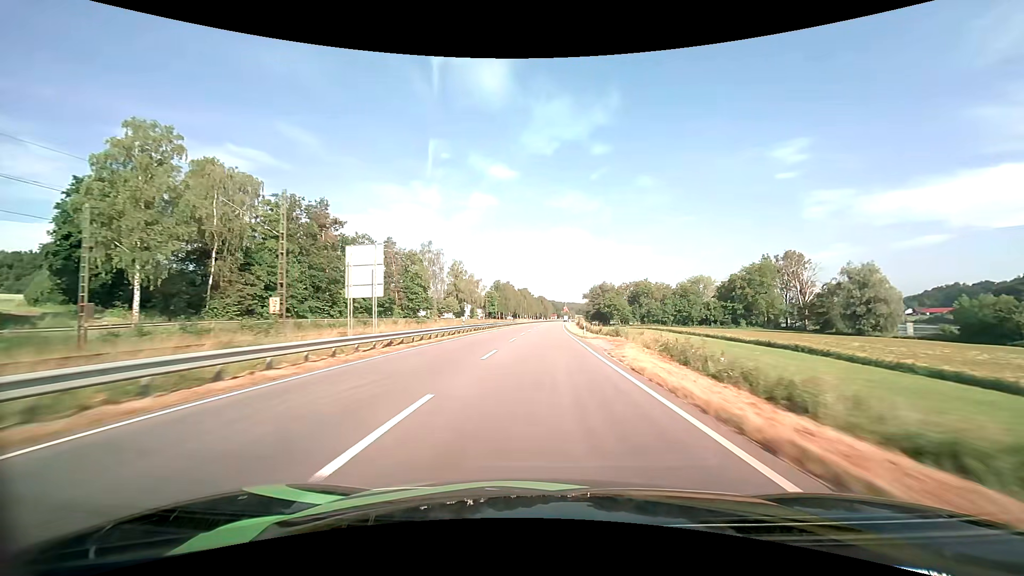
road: primary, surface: asphalt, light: Day
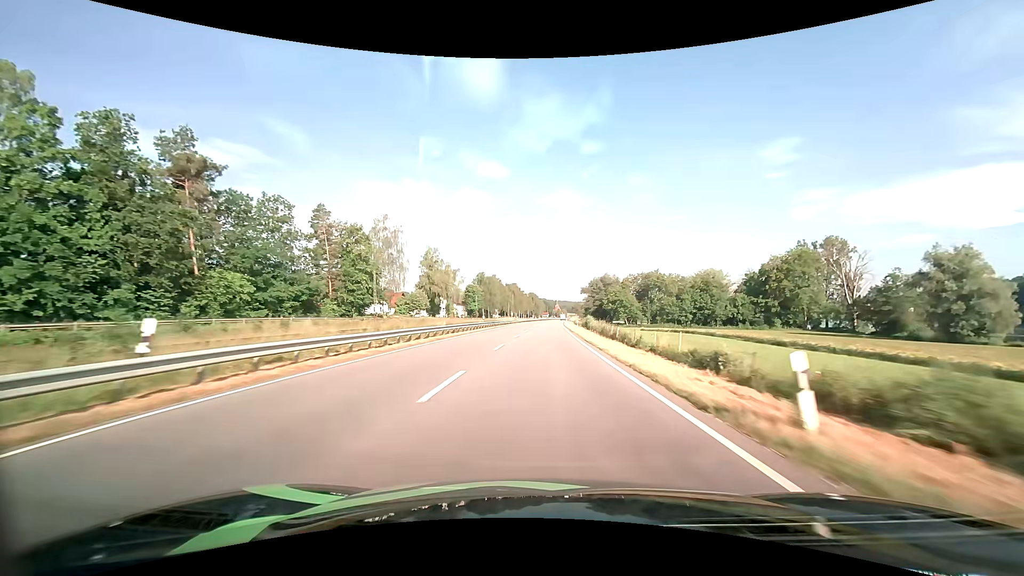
(+0.3, +32.5) m; +1°
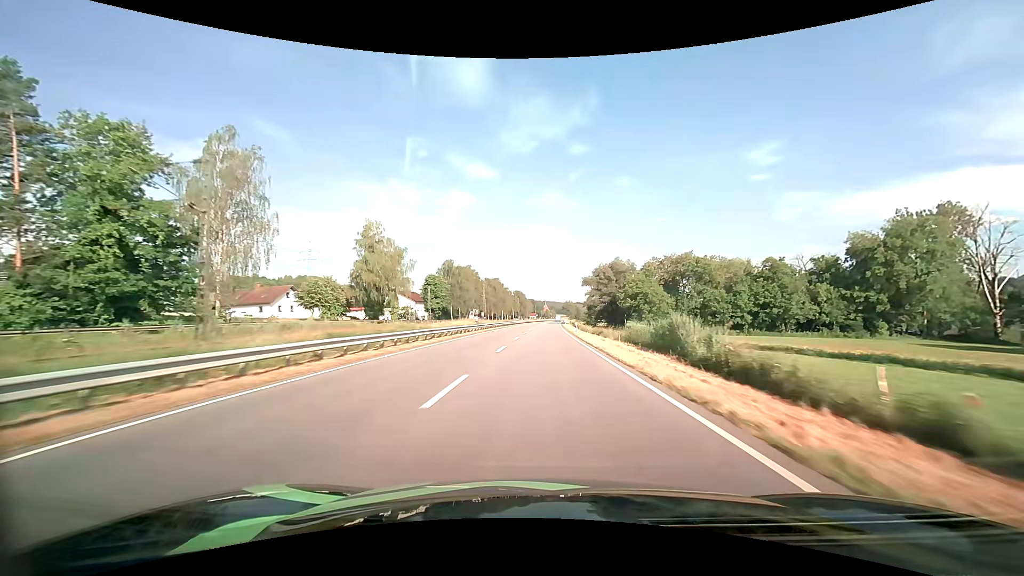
(+0.6, +48.8) m; +1°
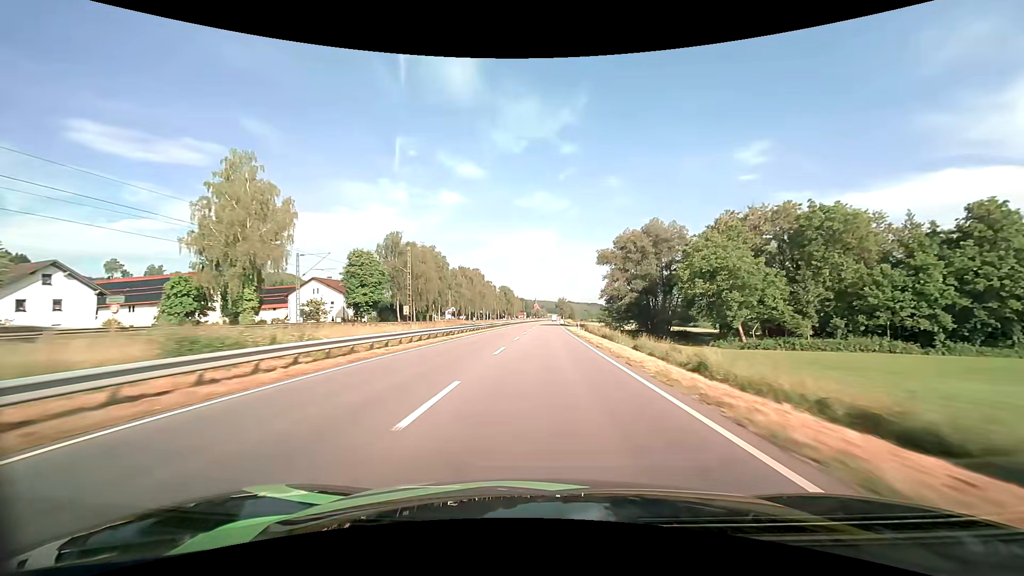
(+0.5, +49.6) m; +1°
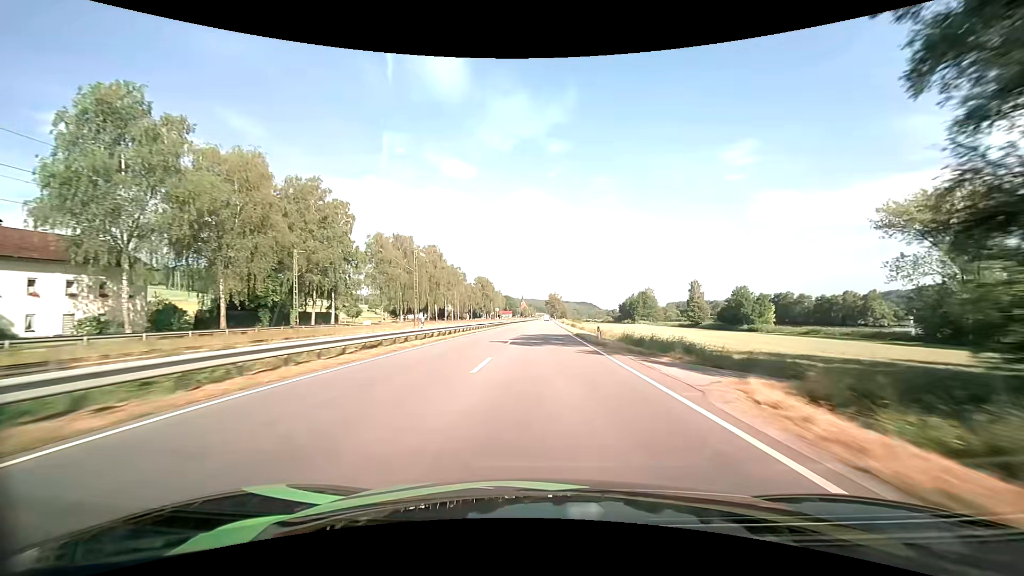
(+0.8, +66.7) m; +1°
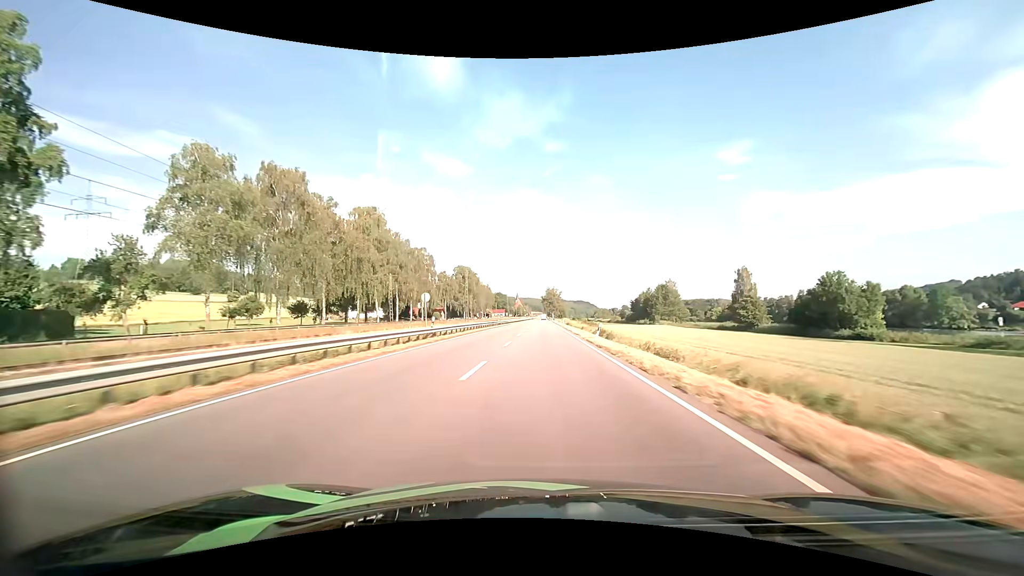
(+0.3, +49.6) m; 0°
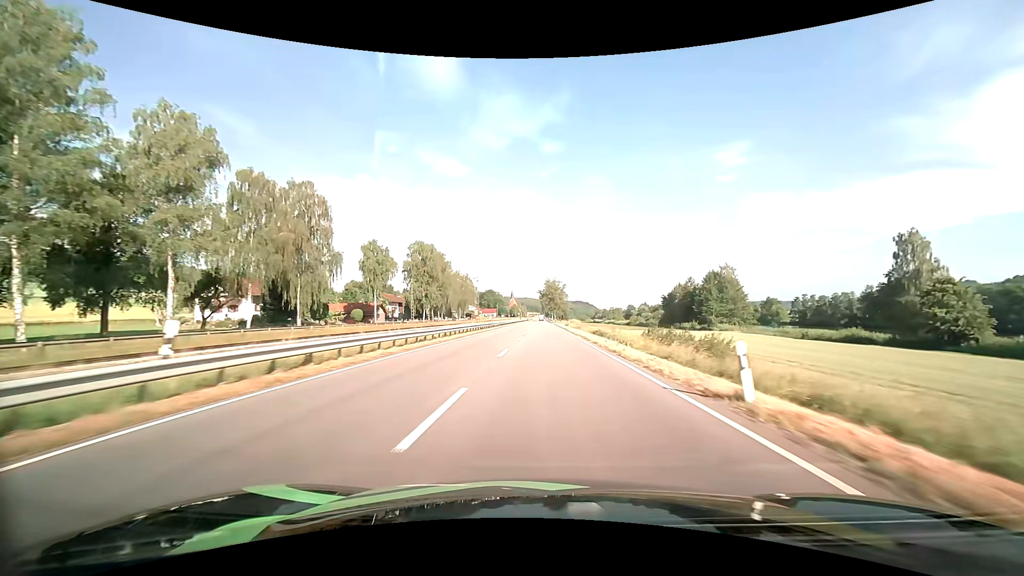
(+0.3, +65.8) m; 0°
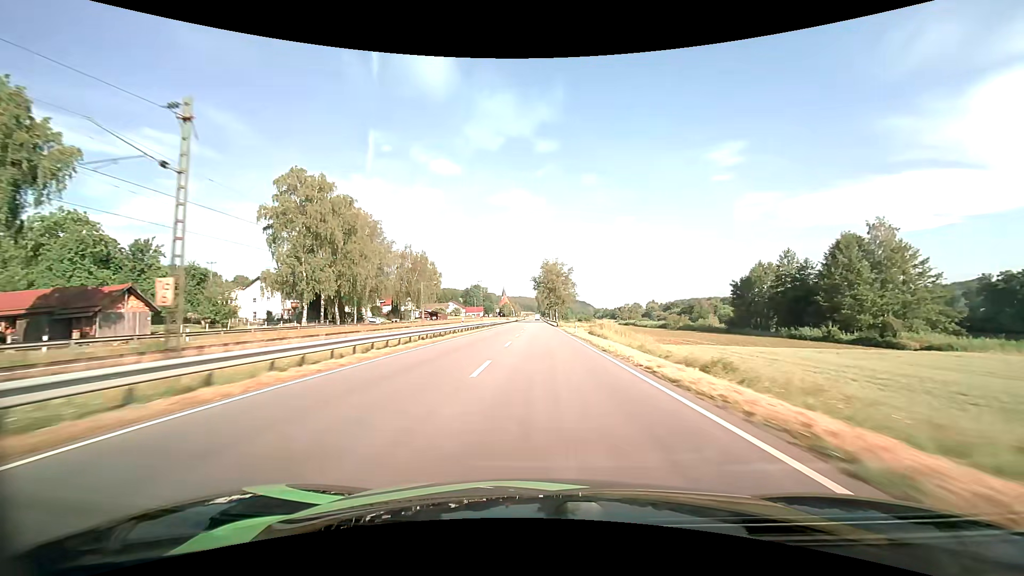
(+0.4, +66.3) m; +1°
(0, +10) (0, +20) (0, +30) (0, +40) (0, +50) (0, +60) (0, +70) (0, +80) (0, +90) (-1, +100) m
